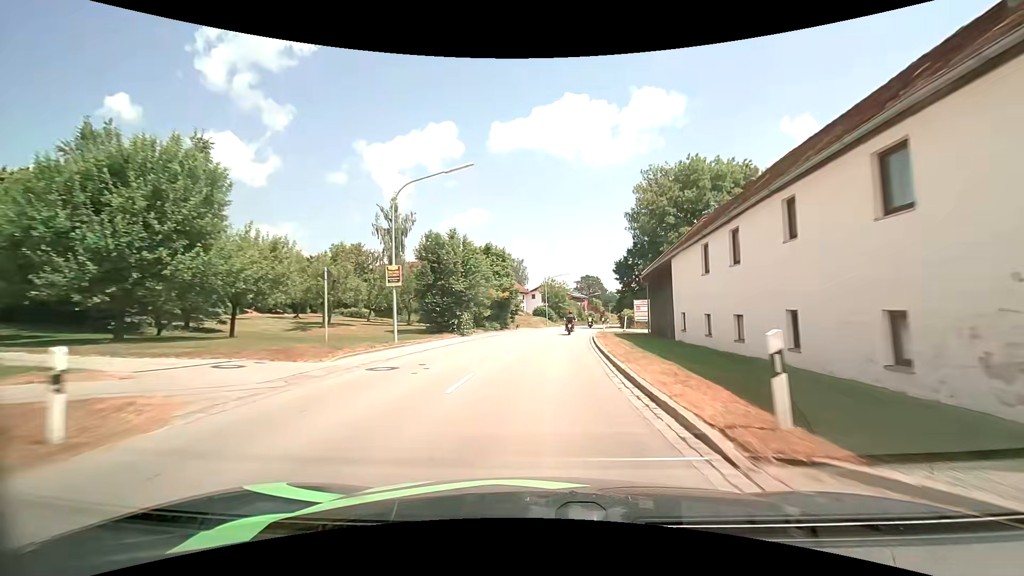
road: secondary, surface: asphalt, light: Day
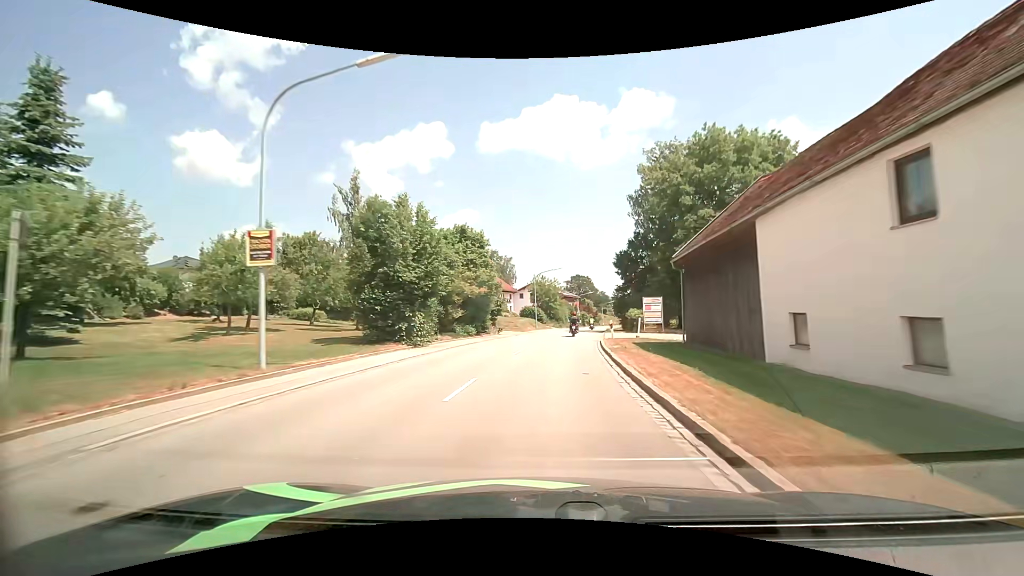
(+0.1, +9.5) m; +1°
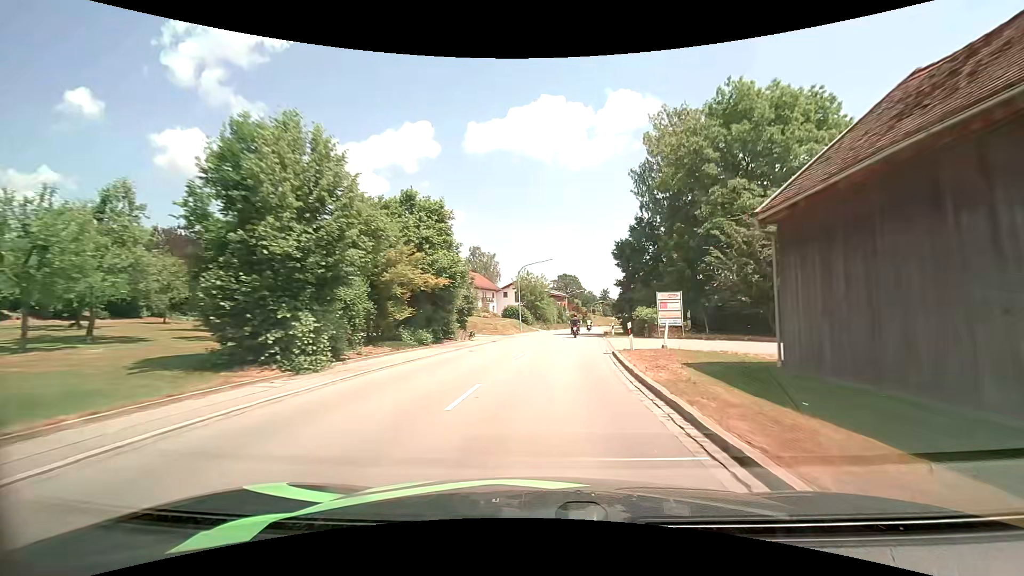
(+0.1, +9.5) m; +1°
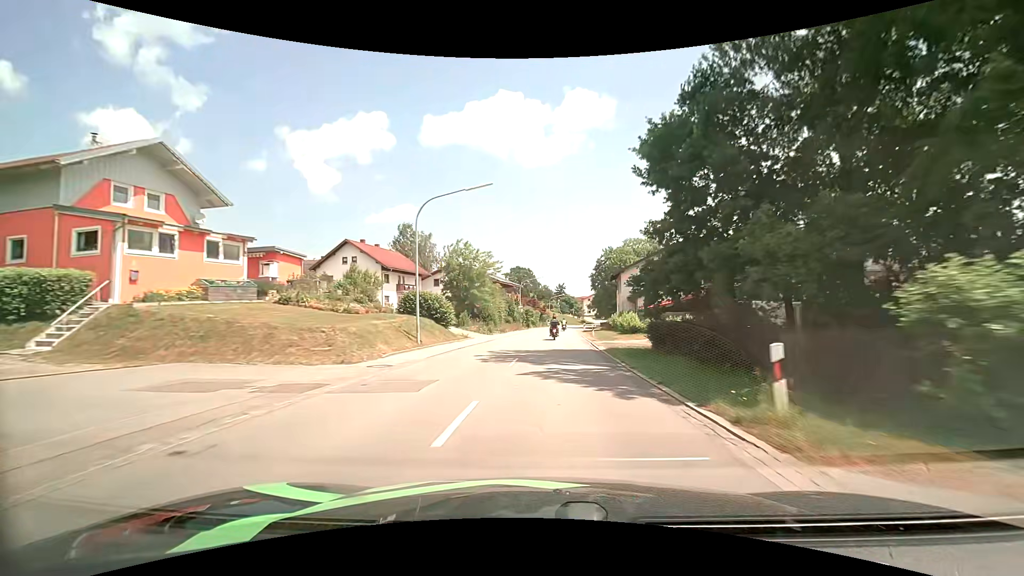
(+1.3, +28.8) m; +5°
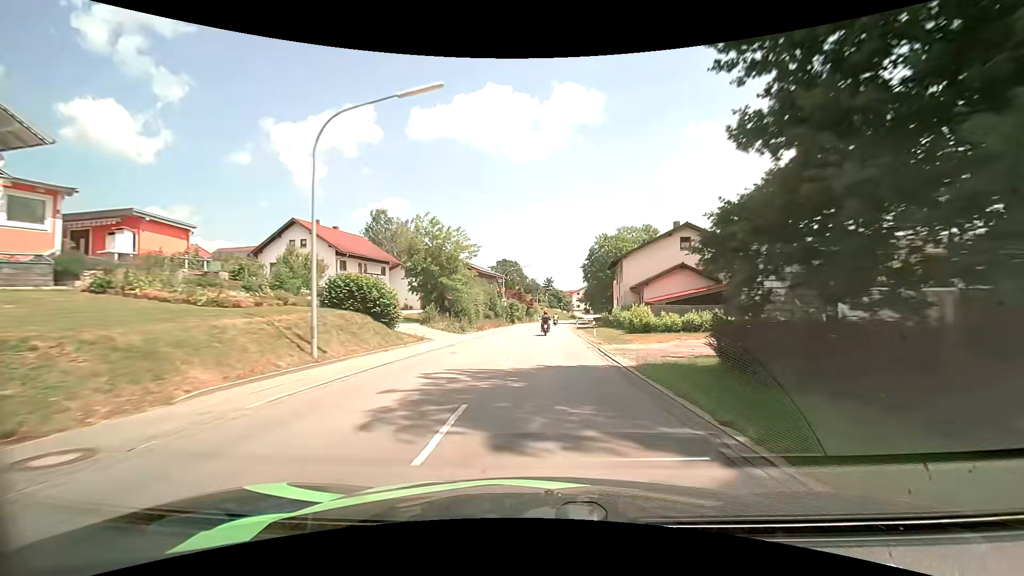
(+0.1, +9.7) m; +2°
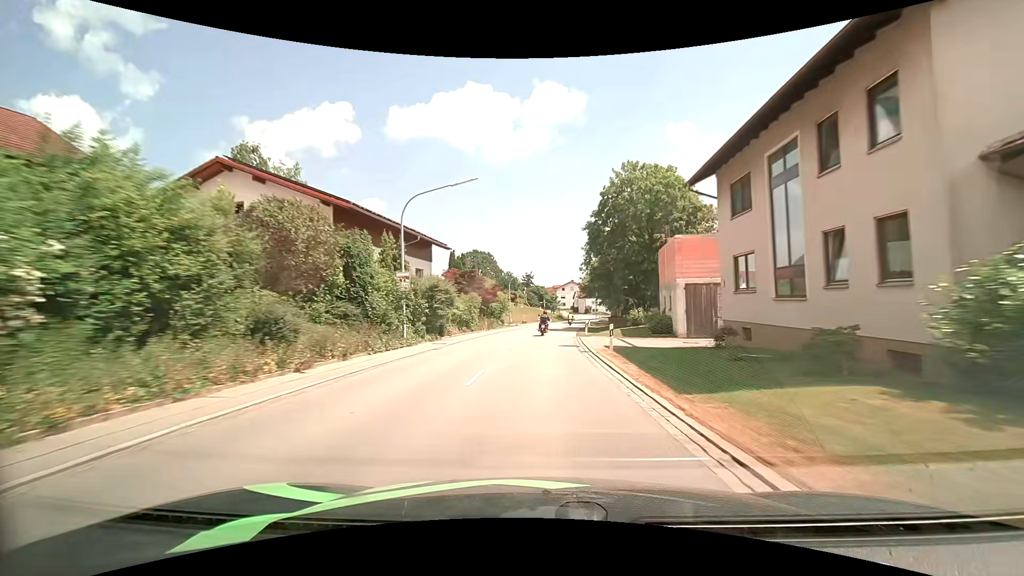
(+0.8, +39.9) m; +2°
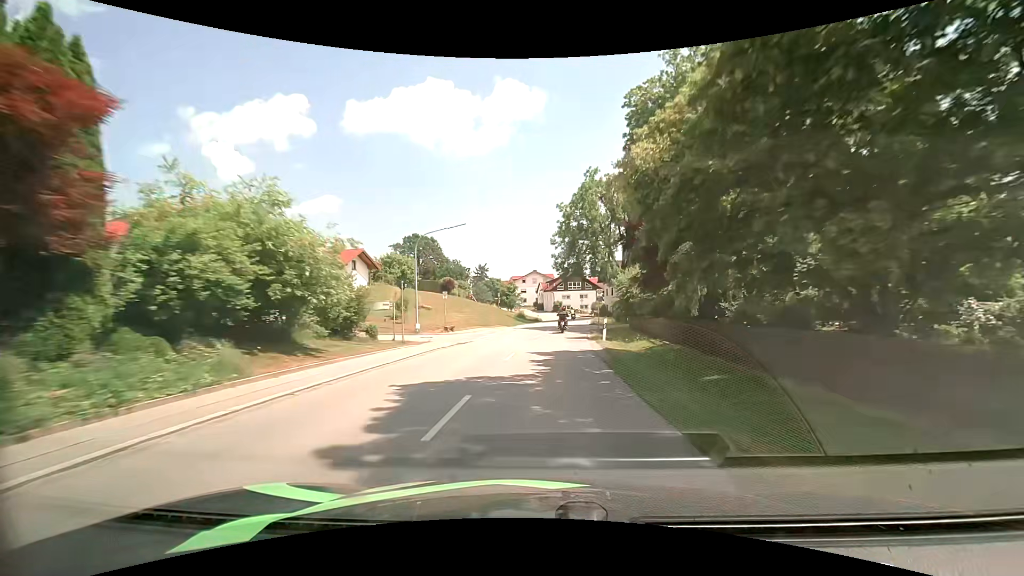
(+1.0, +40.0) m; +4°
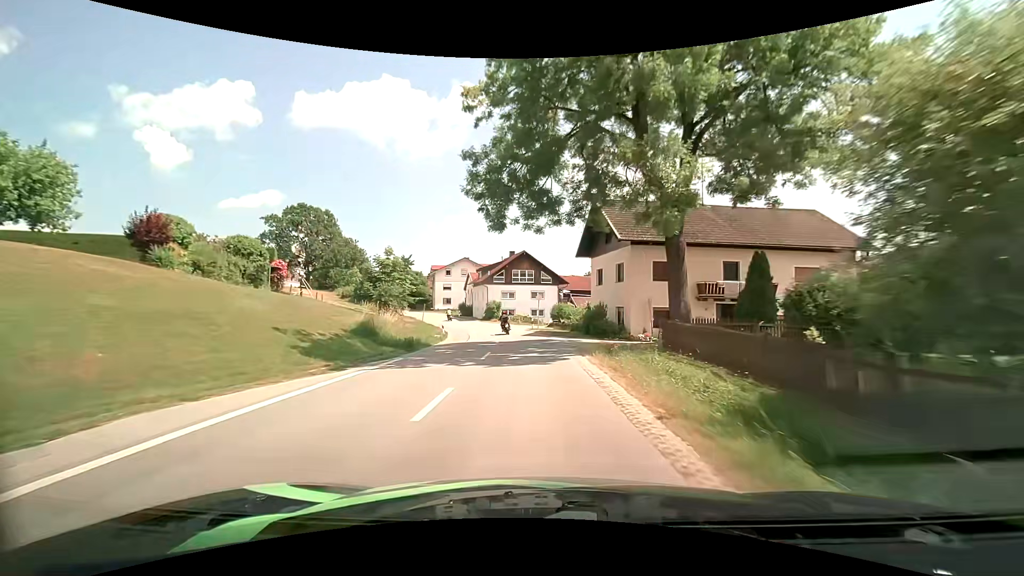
(+3.0, +47.0) m; +7°
(0, +10) (0, +20) (-1, +30) (-3, +40) (-5, +50) (-8, +59) (-11, +69) (-15, +78) (-20, +87) (-24, +95) m
